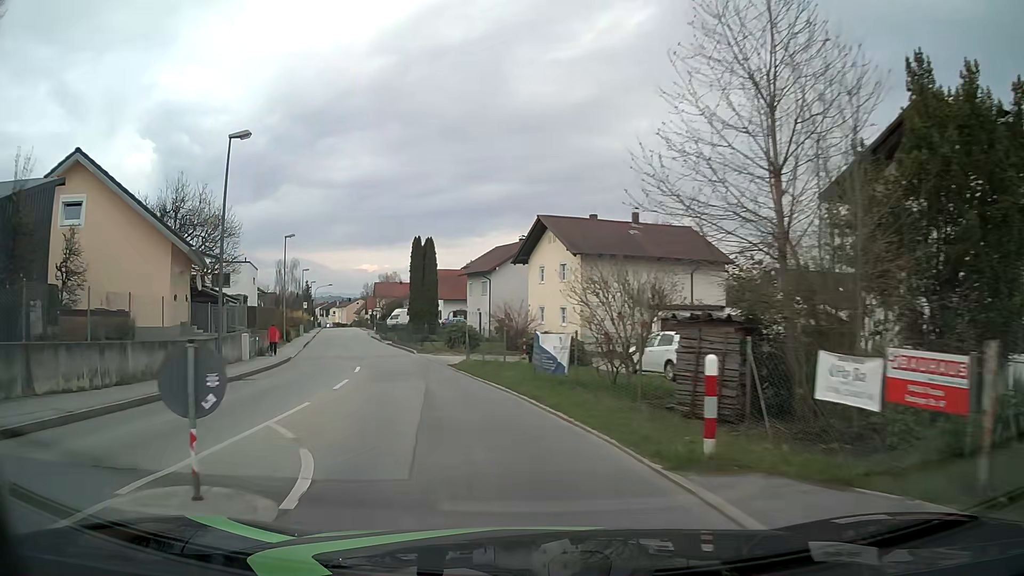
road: unclassified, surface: asphalt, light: Day
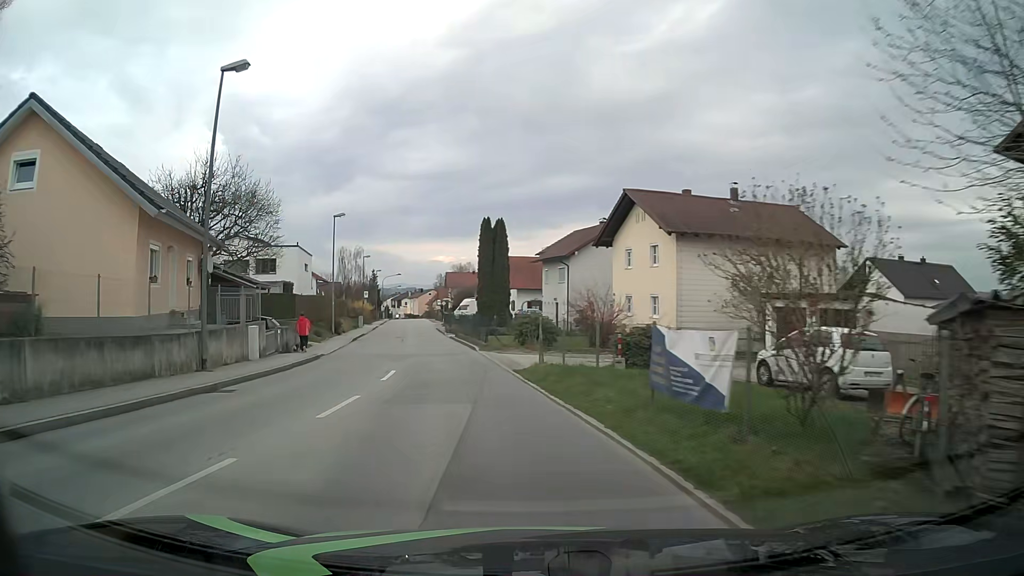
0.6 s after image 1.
(-0.3, +6.2) m; -6°
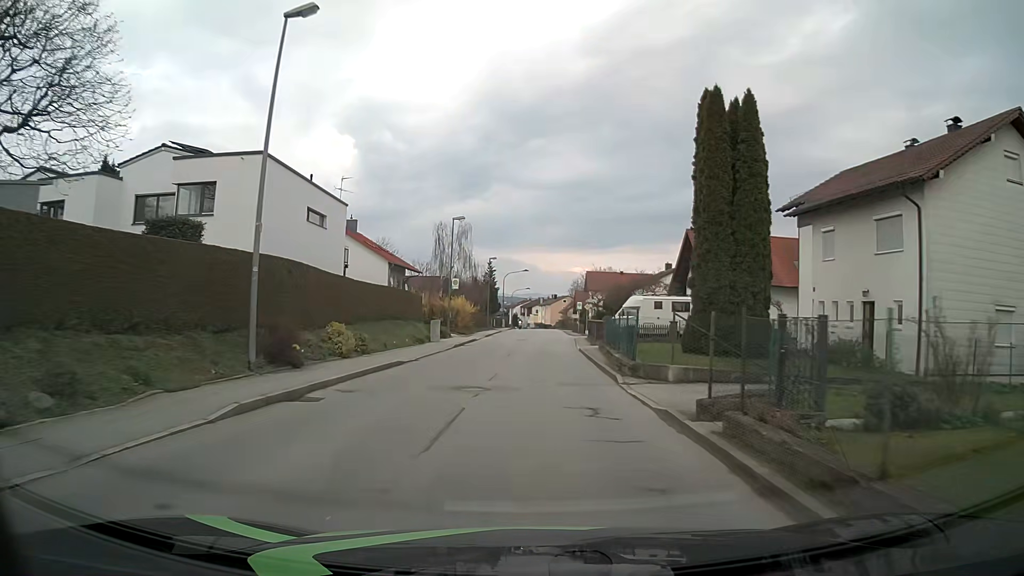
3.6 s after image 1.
(-4.9, +32.1) m; -12°
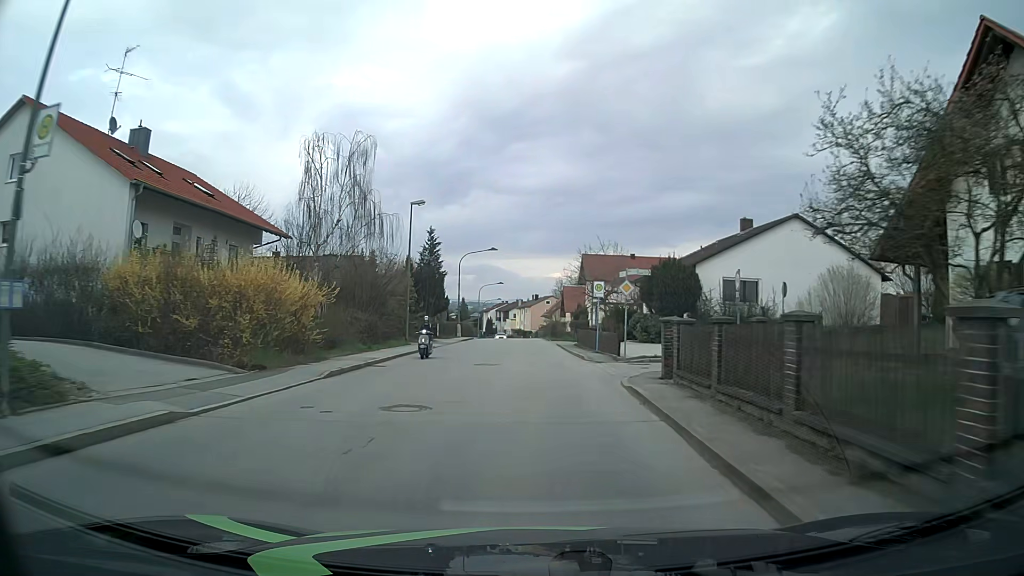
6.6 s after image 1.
(+0.8, +37.0) m; +2°
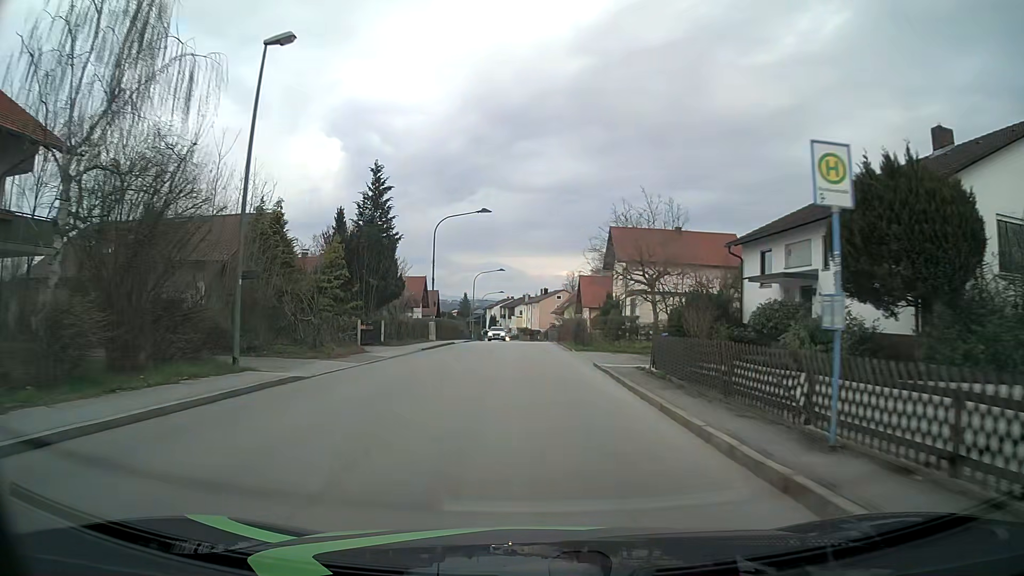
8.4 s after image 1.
(-0.1, +22.7) m; 0°
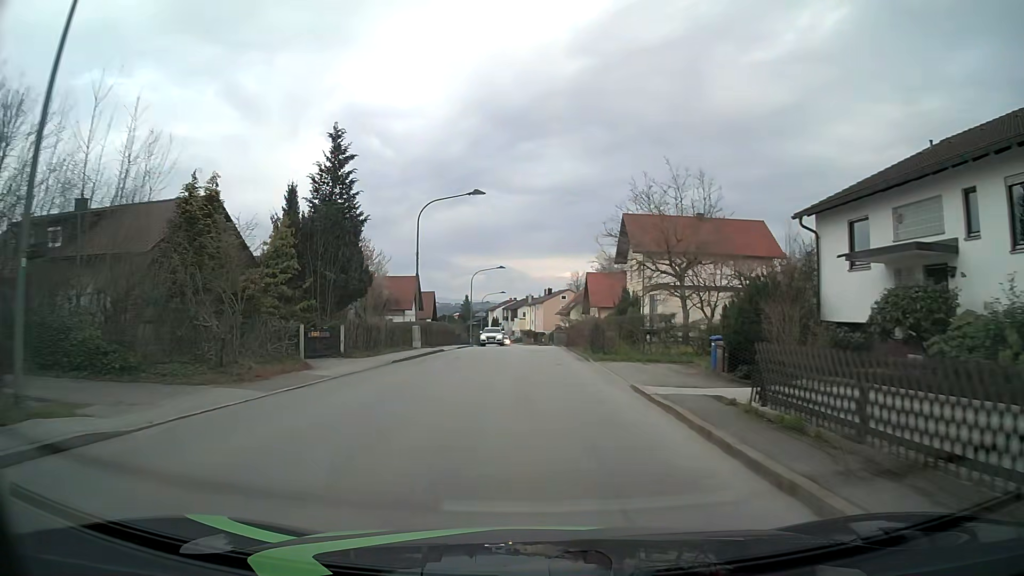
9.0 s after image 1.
(0.0, +7.6) m; -1°
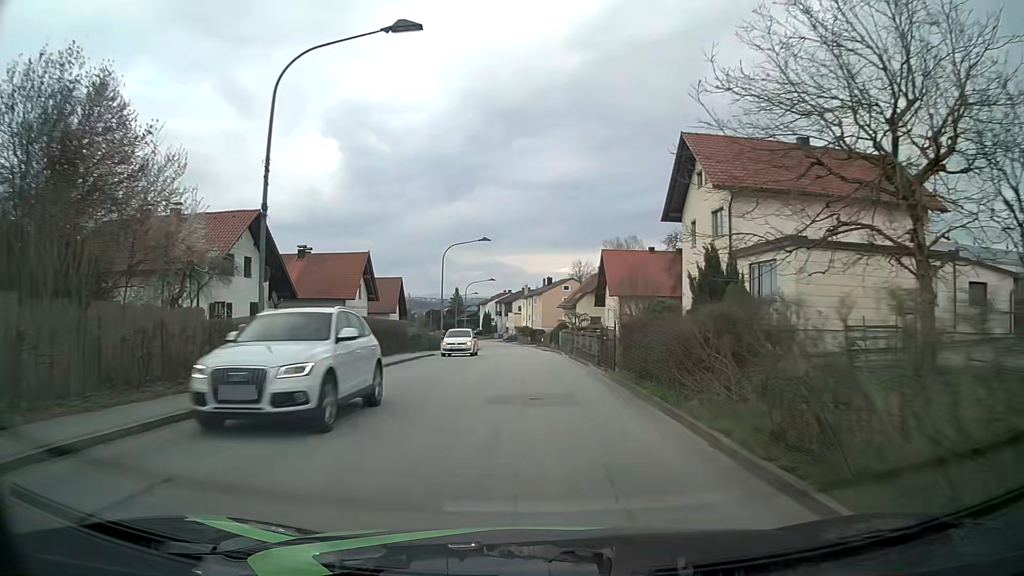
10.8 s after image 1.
(0.0, +22.8) m; 0°
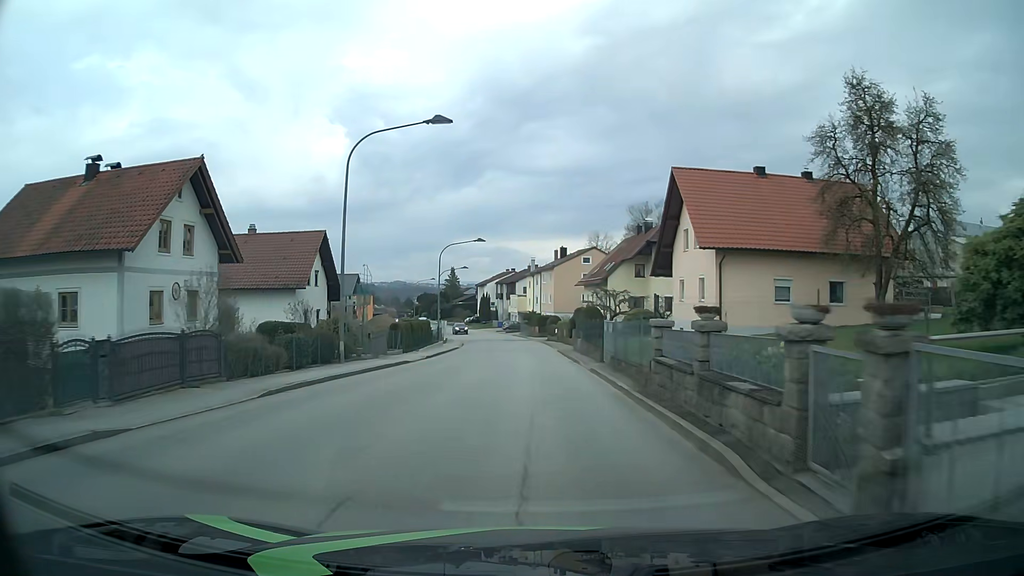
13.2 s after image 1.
(-0.2, +30.6) m; -1°
(0, +10) (0, +20) (0, +30) (0, +40) (0, +50) (-1, +60) (-2, +70) (-3, +80) (-5, +90) (-7, +99) m
